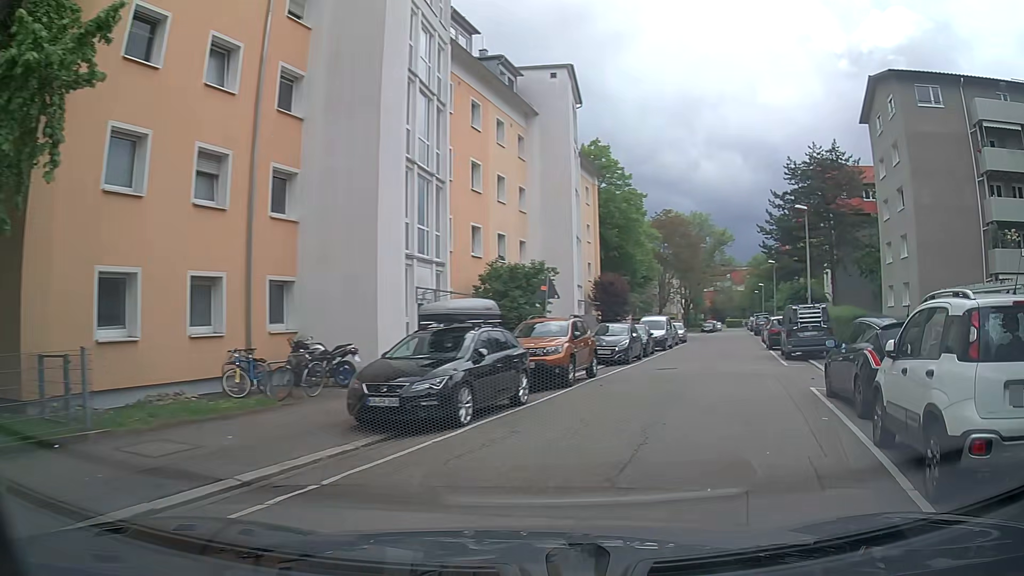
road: residential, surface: asphalt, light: Day
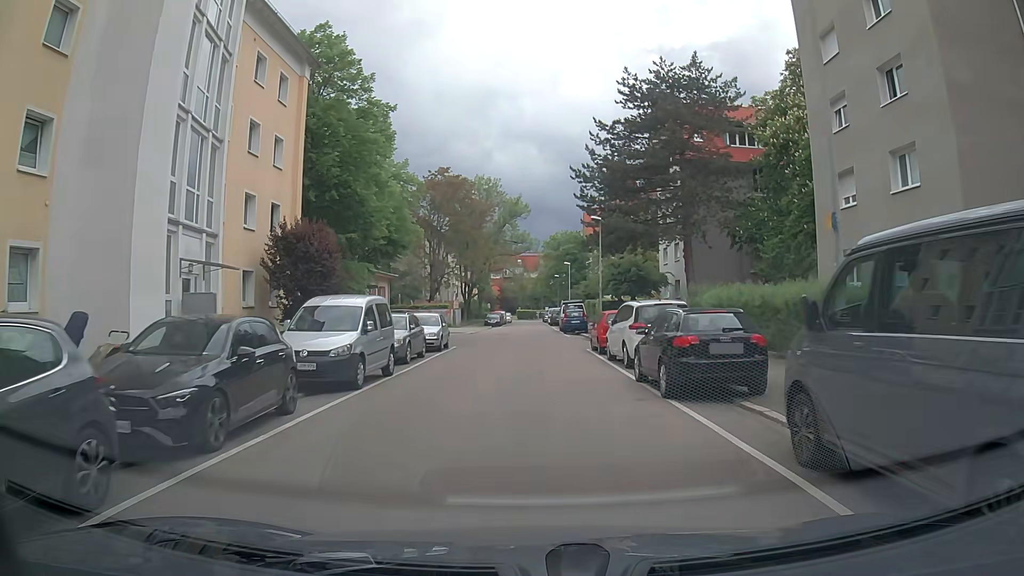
(+6.1, +22.0) m; +19°
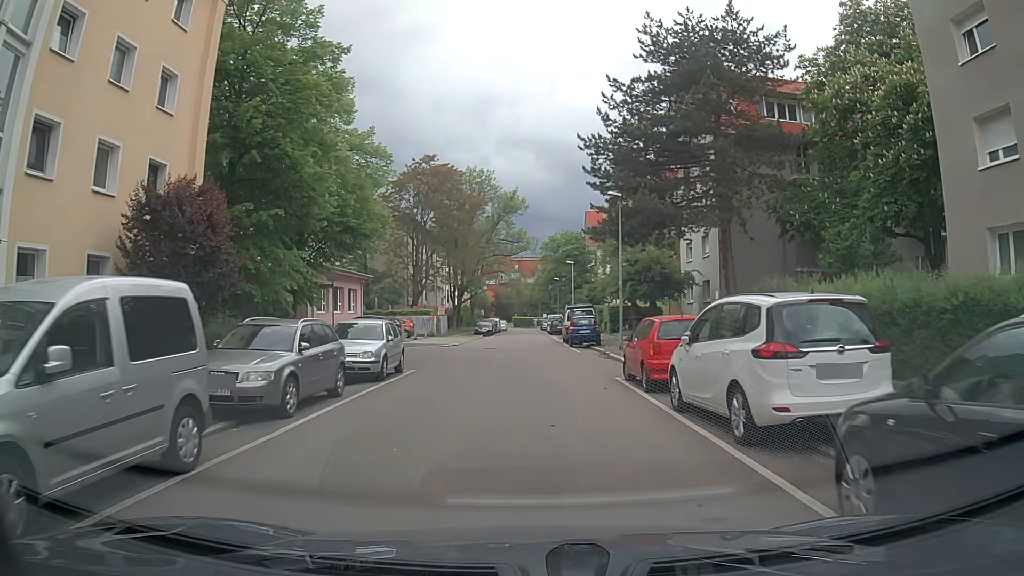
(0.0, +9.4) m; +1°
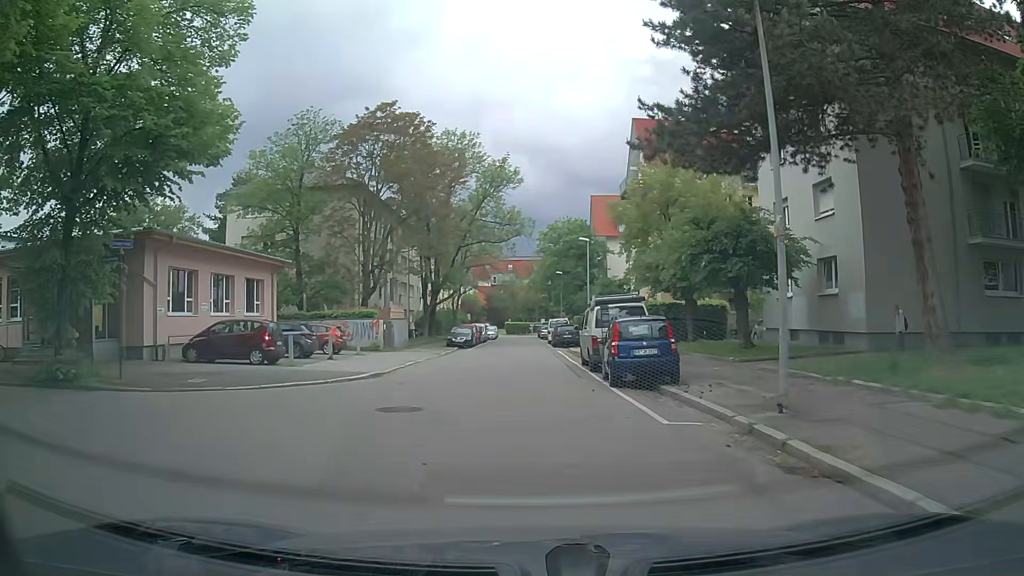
(-0.1, +18.7) m; -2°
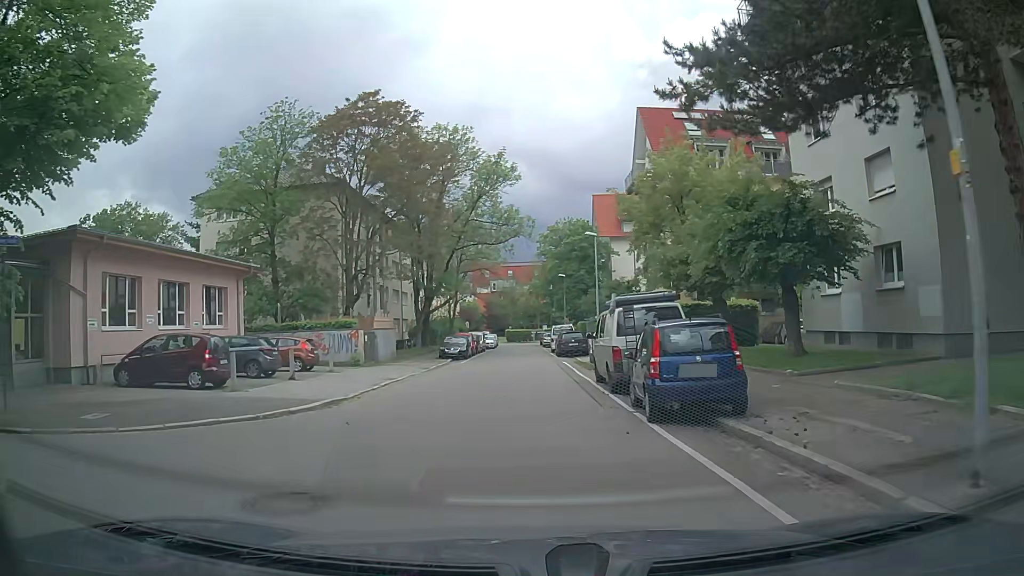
(+0.1, +4.7) m; +2°
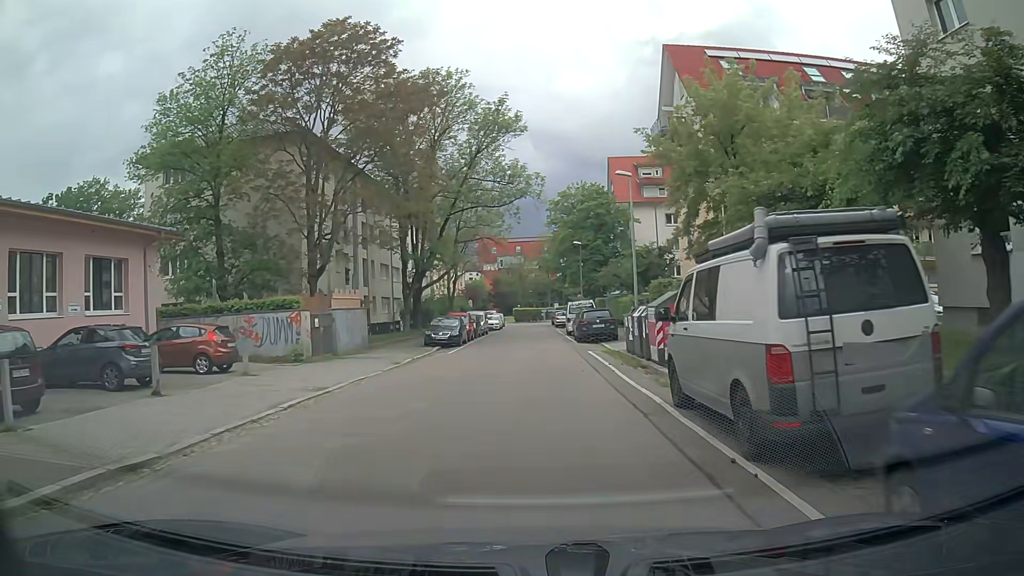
(-0.1, +9.3) m; -1°
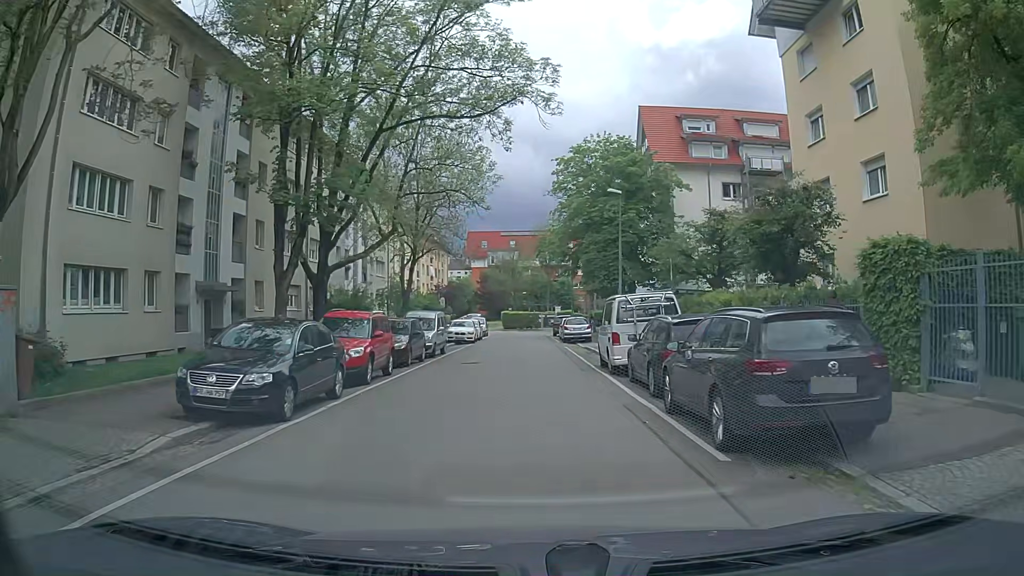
(+0.1, +23.1) m; +1°
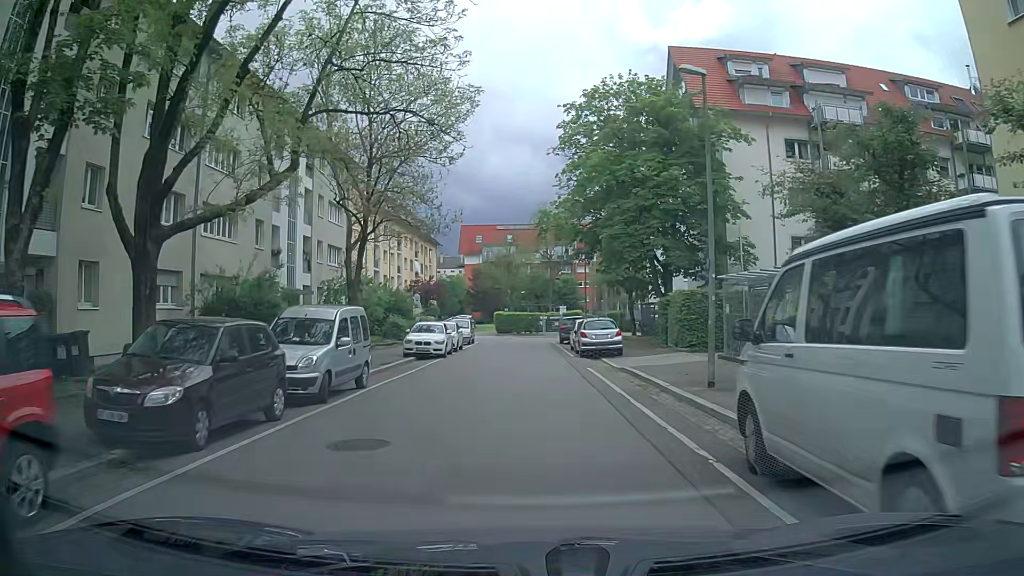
(+0.2, +13.8) m; +2°
